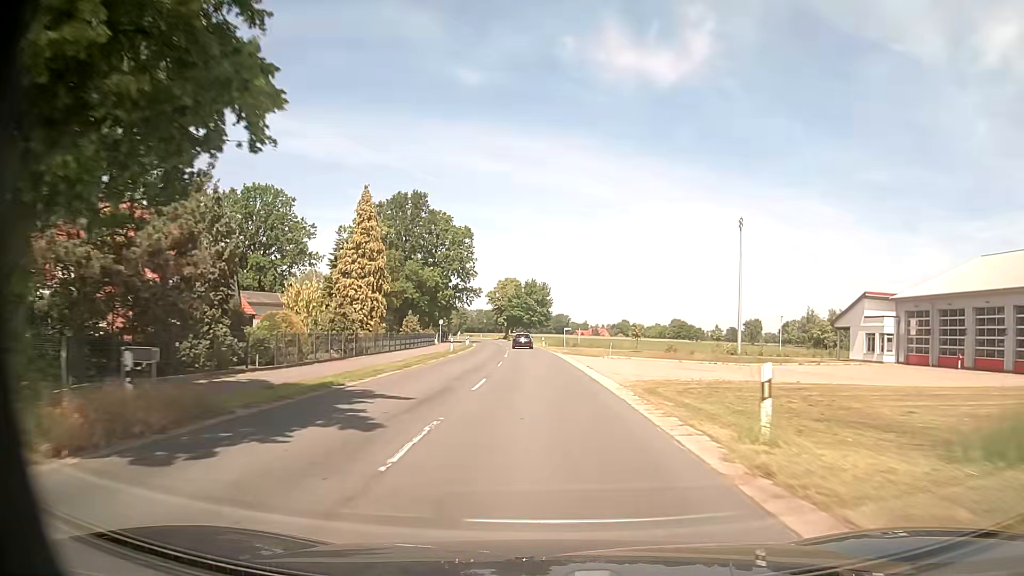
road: secondary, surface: asphalt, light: Day
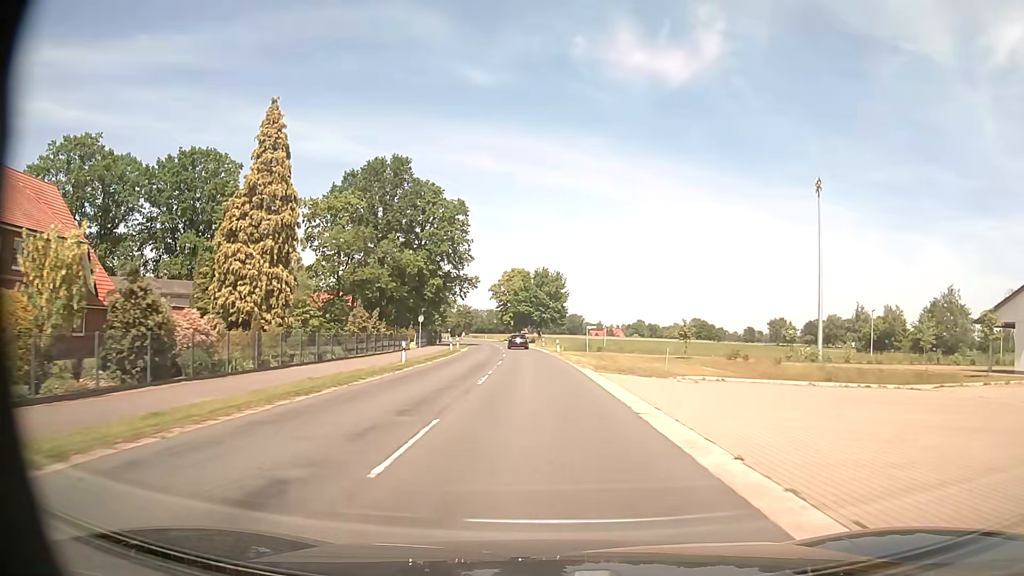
(-0.2, +21.8) m; -1°
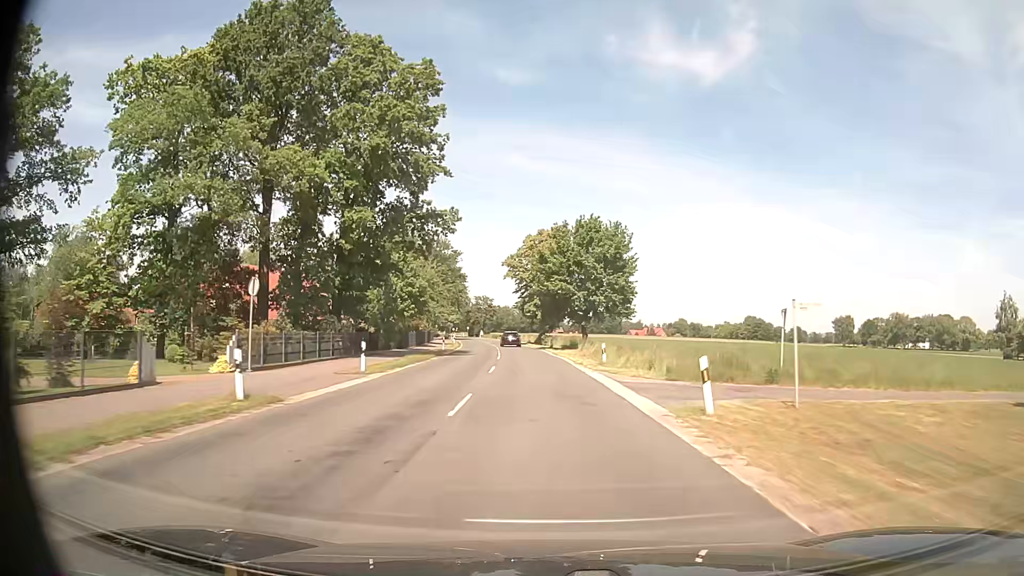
(-1.1, +43.6) m; -3°
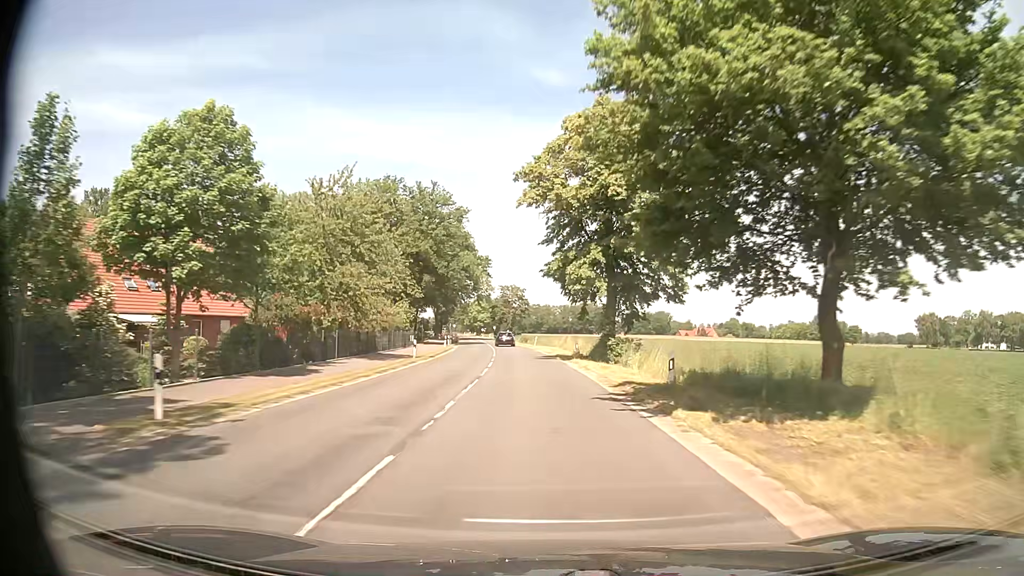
(-1.4, +43.6) m; -4°
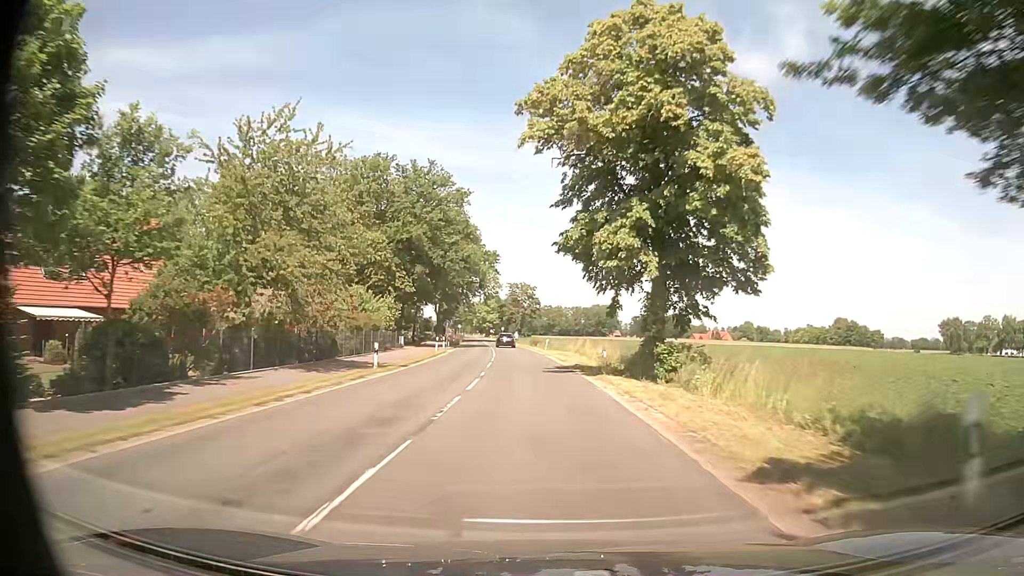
(-0.1, +10.9) m; -1°
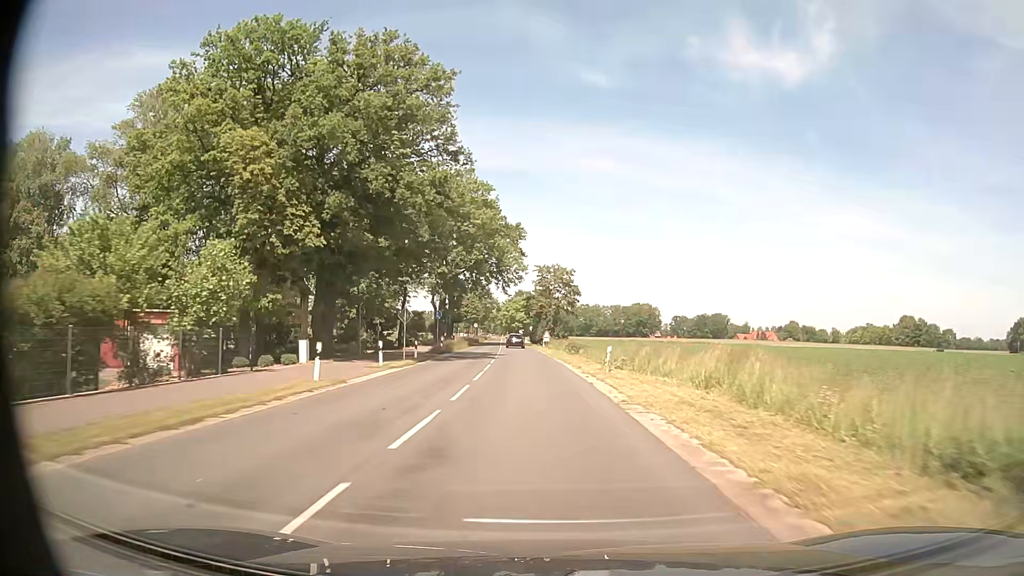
(-0.9, +32.7) m; -3°
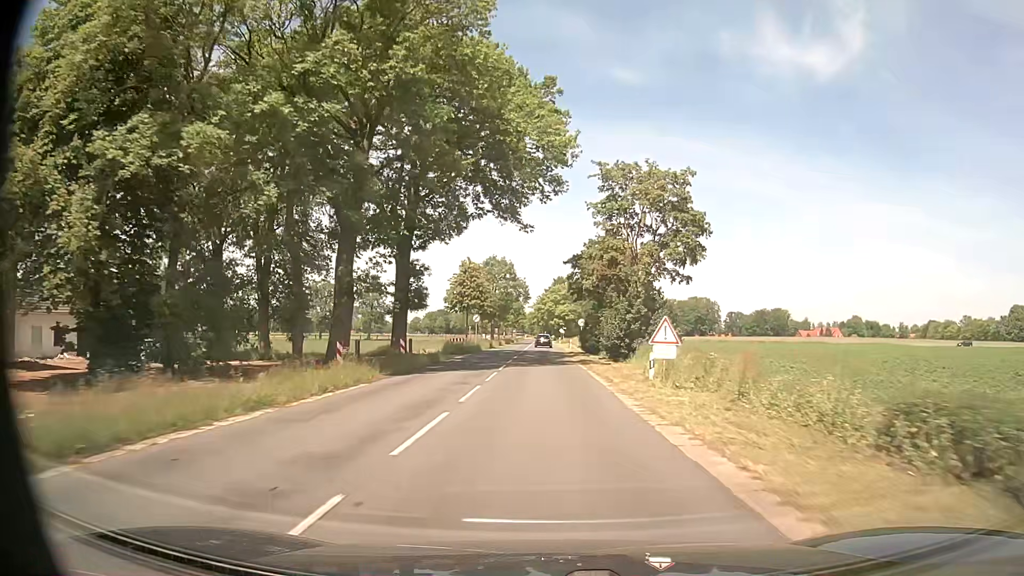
(-2.0, +54.5) m; -4°
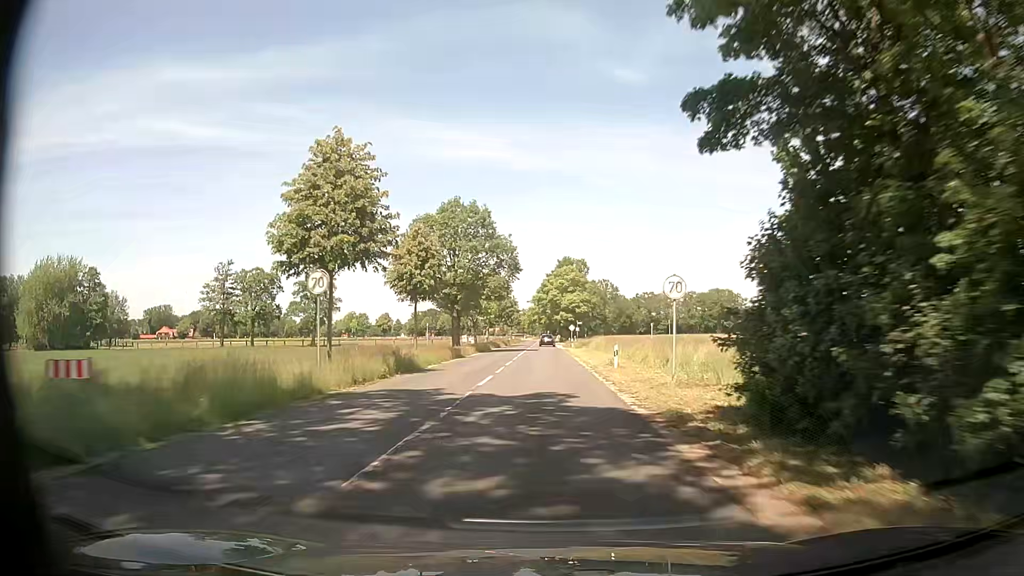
(0.0, +43.7) m; +1°
(0, +10) (0, +20) (0, +30) (-1, +40) (-1, +50) (-1, +60) (-1, +70) (-1, +80) (-1, +90) (-1, +100) m
